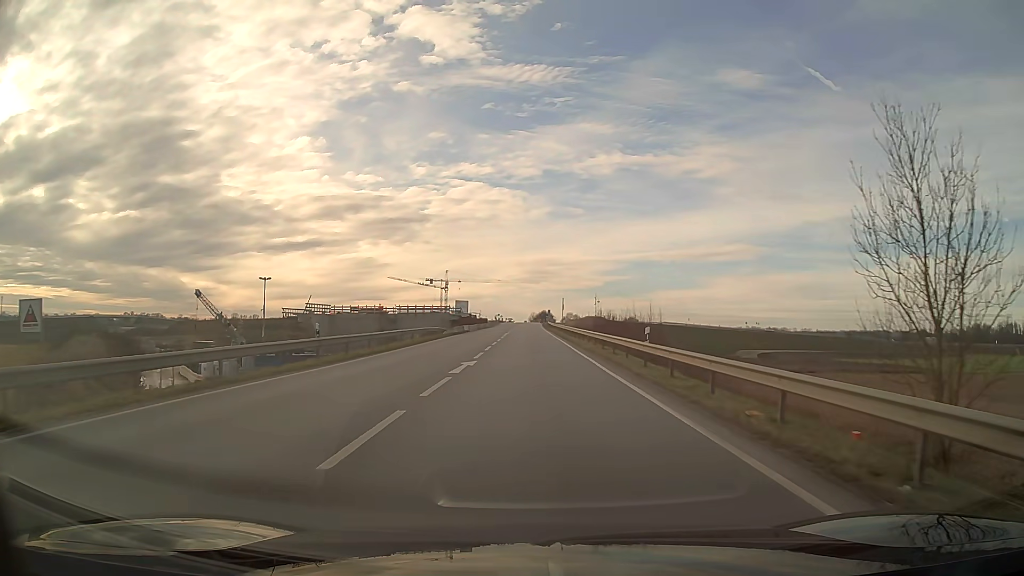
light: Day
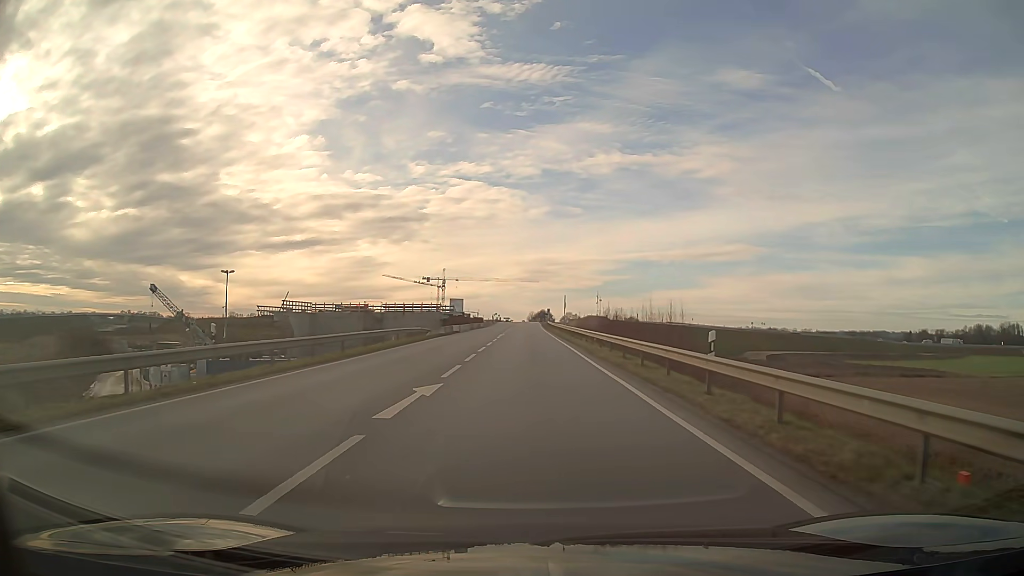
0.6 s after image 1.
(0.0, +8.2) m; 0°
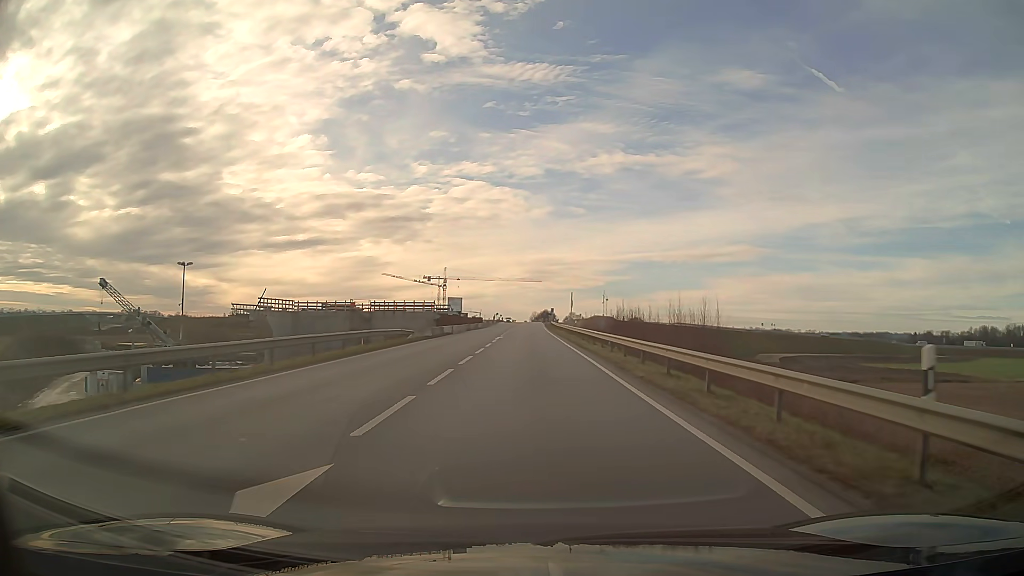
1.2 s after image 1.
(0.0, +8.1) m; 0°
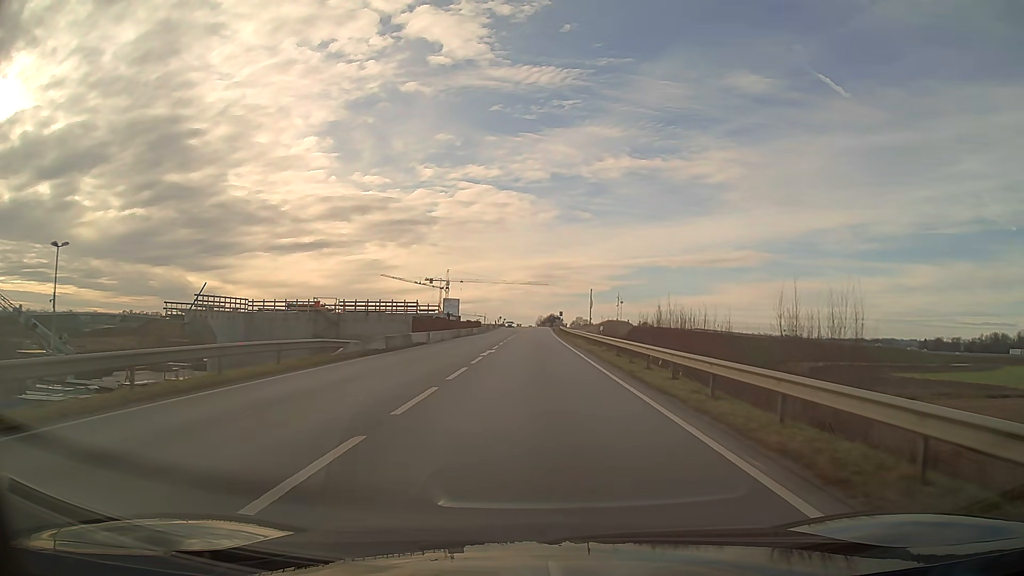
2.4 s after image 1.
(-0.1, +16.1) m; 0°
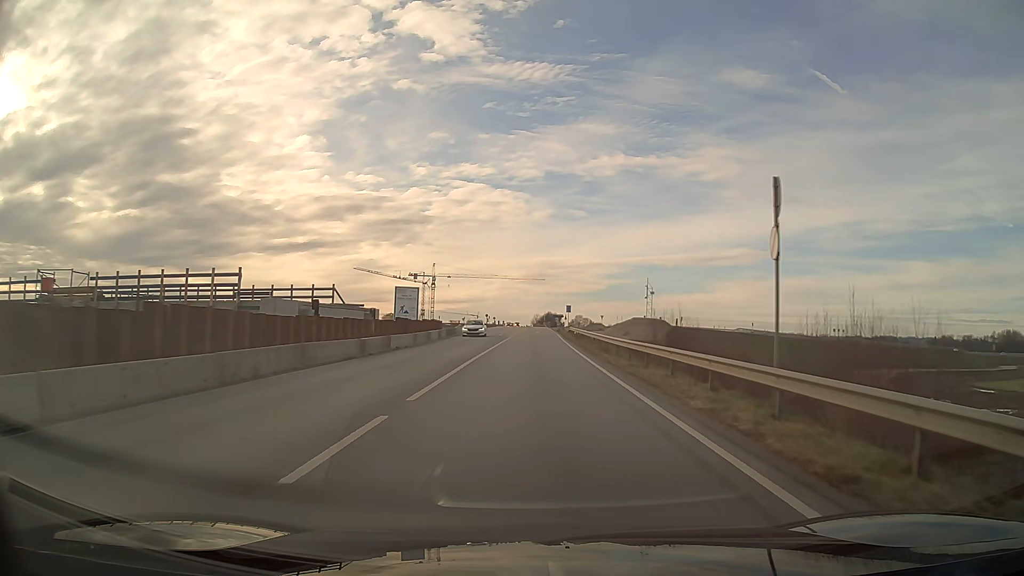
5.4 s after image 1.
(+0.1, +40.2) m; 0°
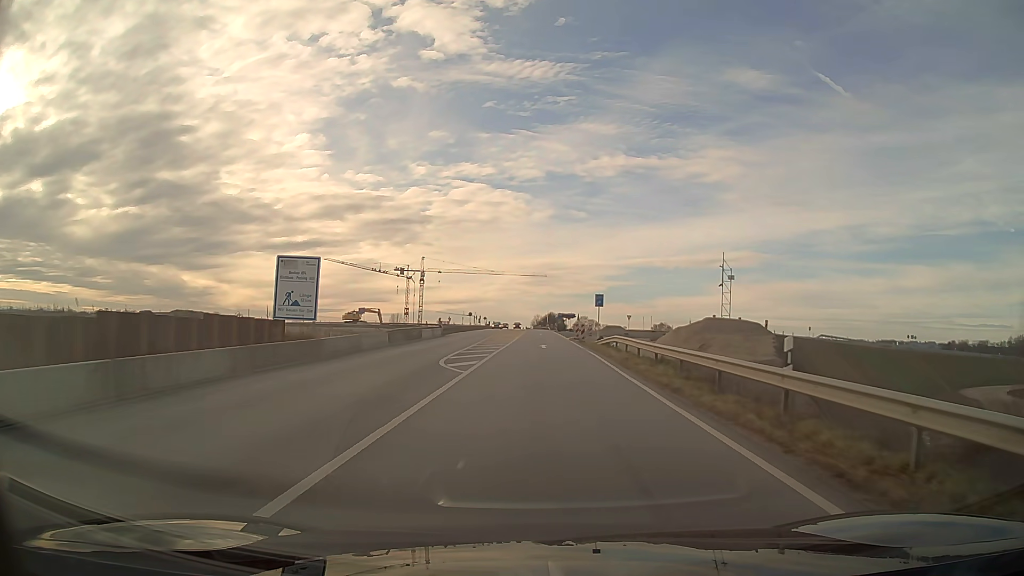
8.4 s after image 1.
(-0.1, +40.0) m; 0°
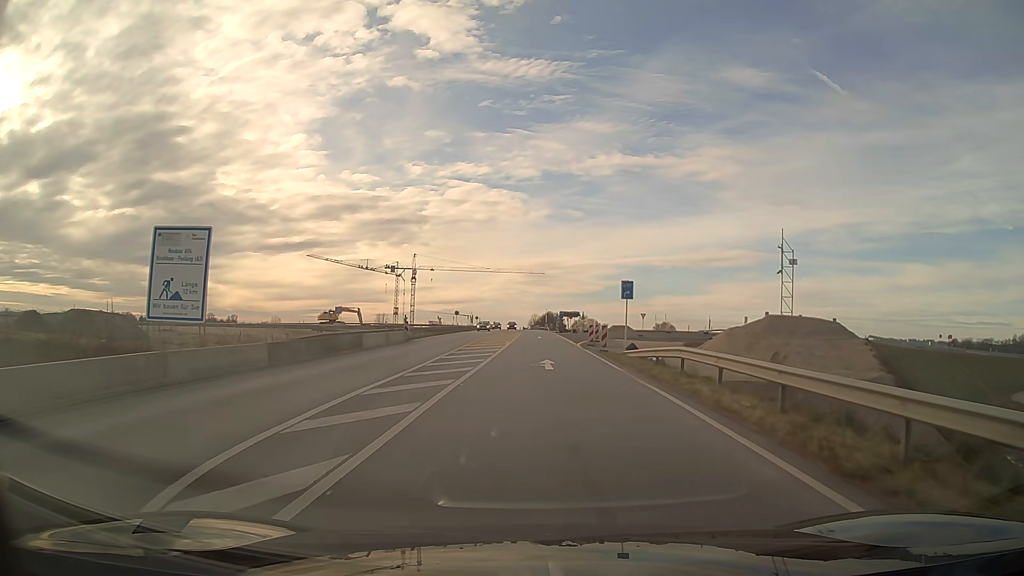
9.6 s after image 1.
(0.0, +15.7) m; 0°
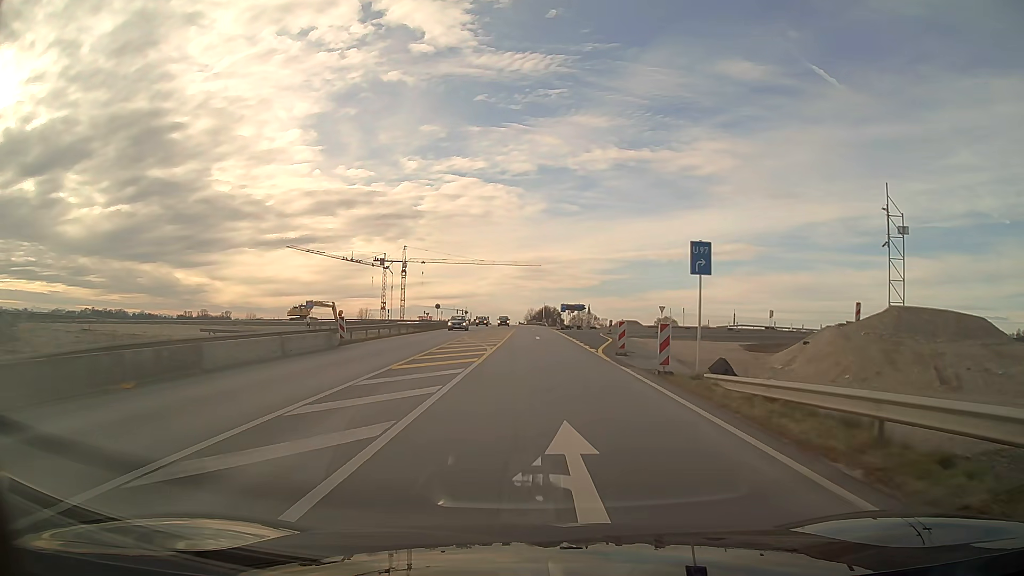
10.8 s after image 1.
(0.0, +15.3) m; 0°
